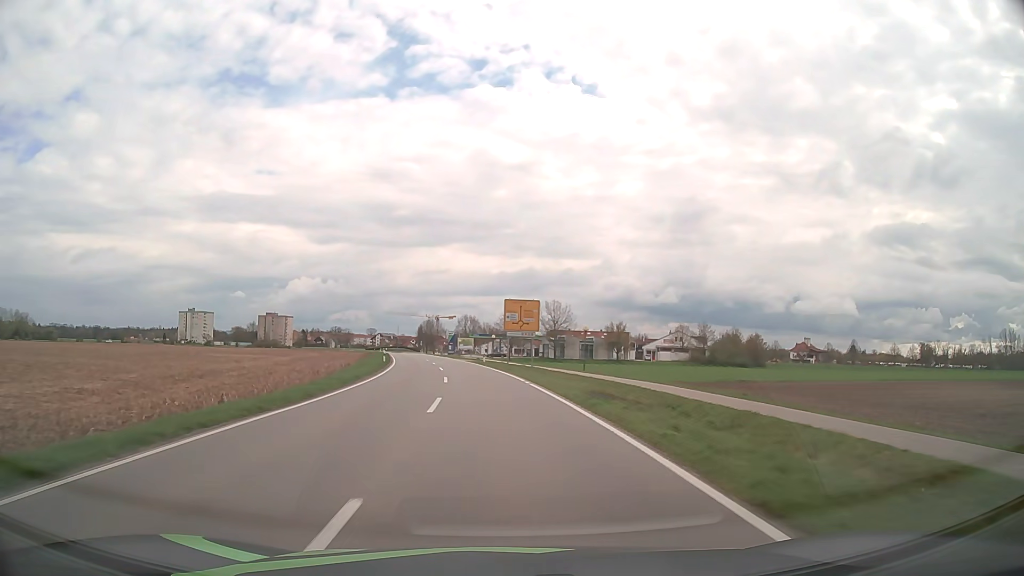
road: tertiary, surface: asphalt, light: Day
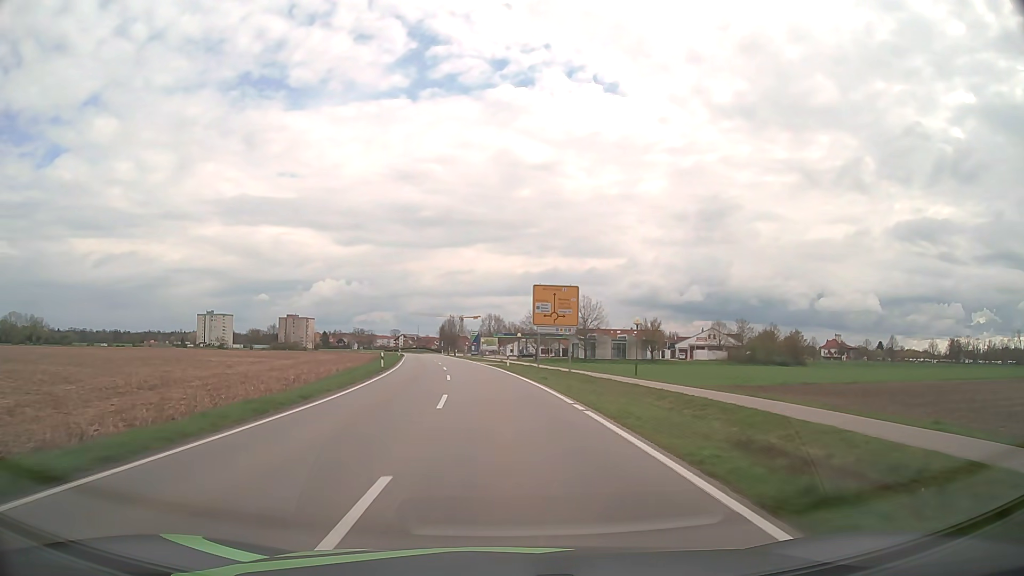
(-0.2, +10.9) m; -2°
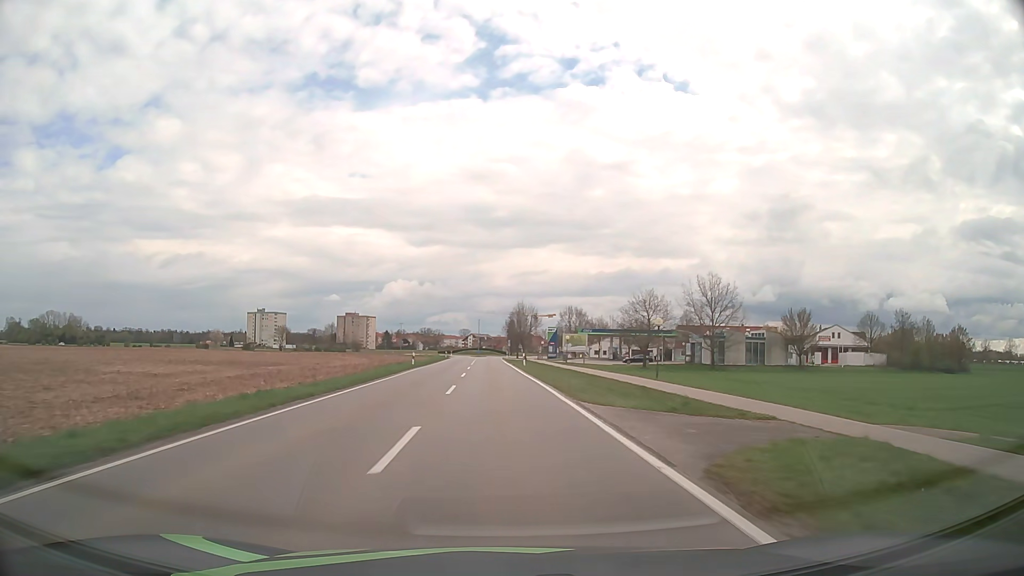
(-2.8, +44.5) m; -6°
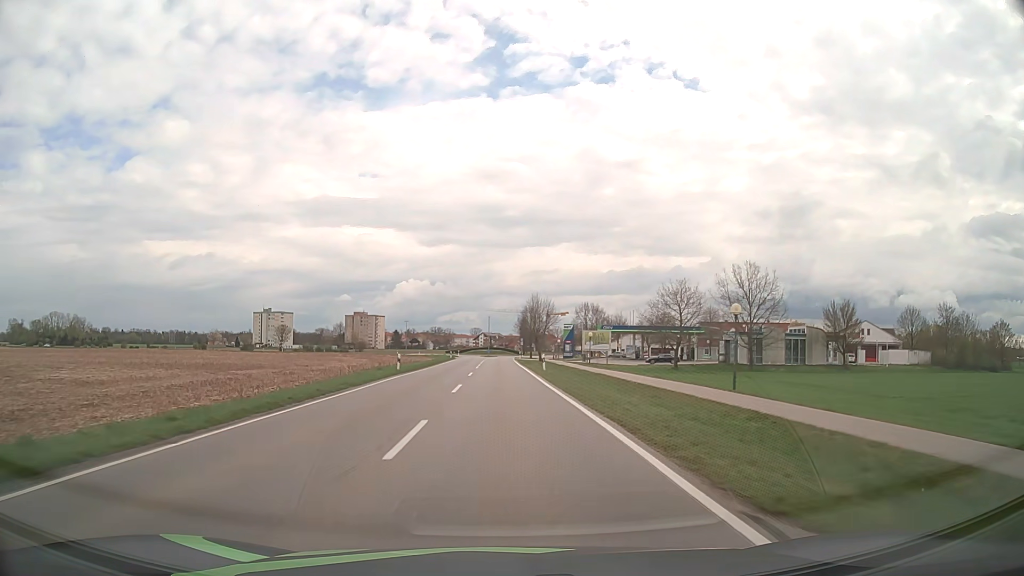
(-0.1, +11.3) m; -1°
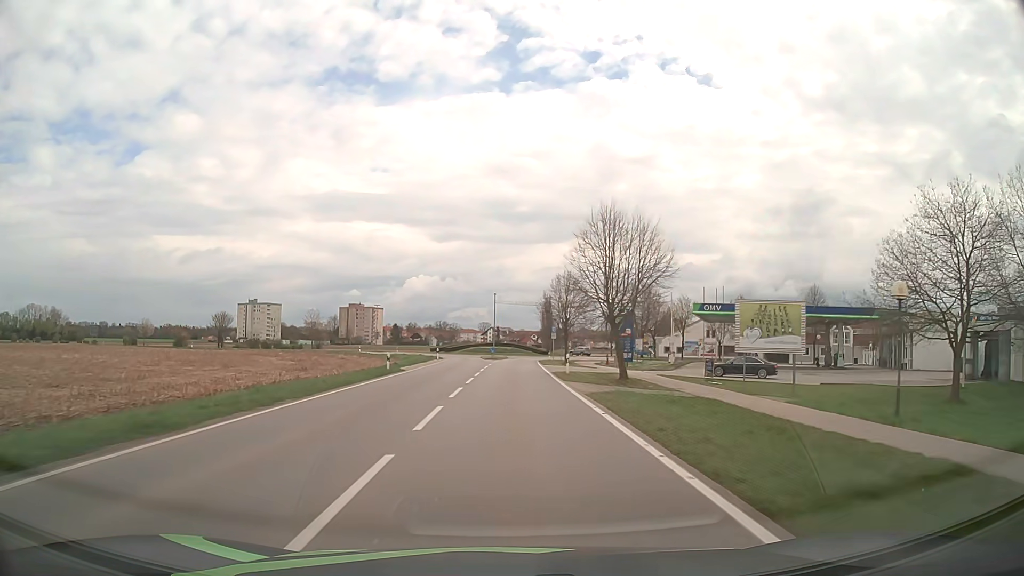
(-0.6, +53.1) m; -1°
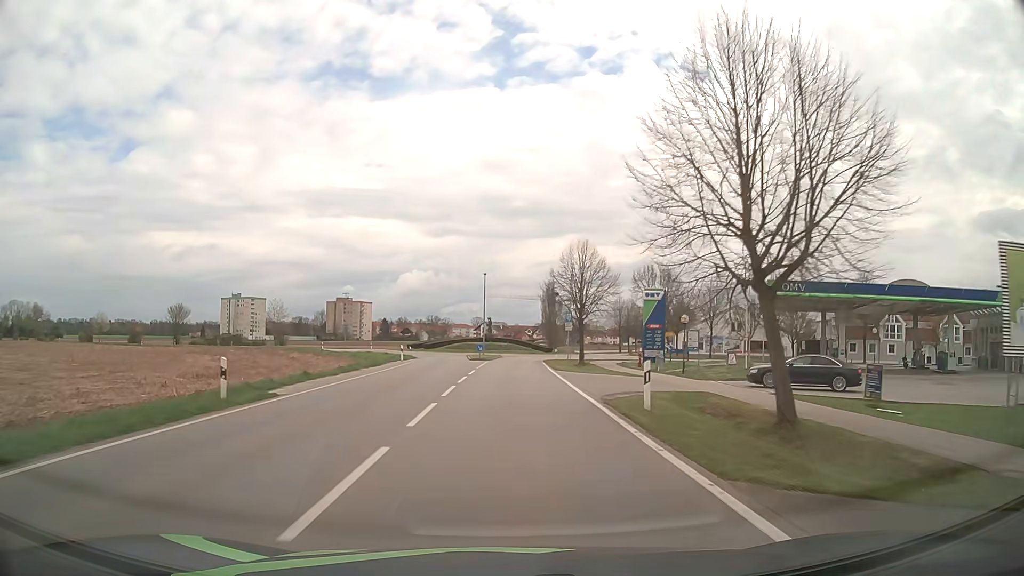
(0.0, +19.5) m; +1°
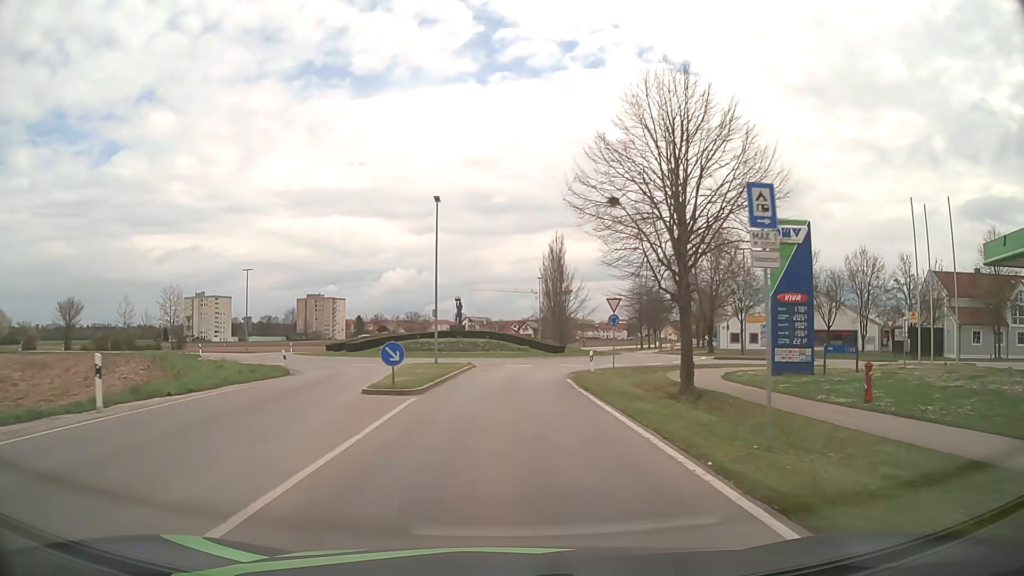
(+0.3, +34.0) m; +1°
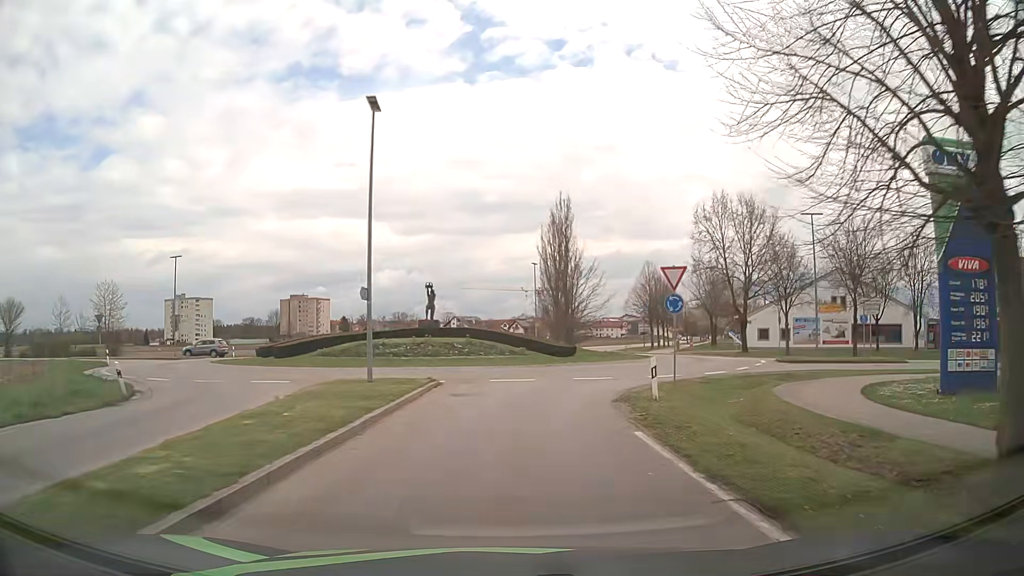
(+0.1, +13.6) m; +1°
(0, +10) (+1, +20) (+6, +29) (+11, +37) (+12, +47) (+9, +57) (+8, +67) (+10, +77) (+12, +86) (+15, +96) m
